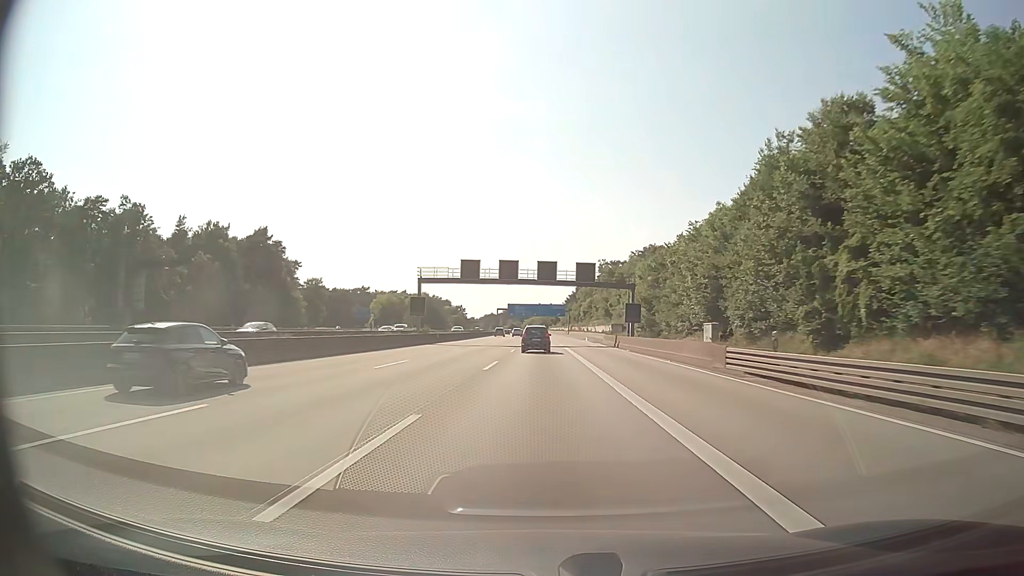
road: motorway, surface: asphalt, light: Day
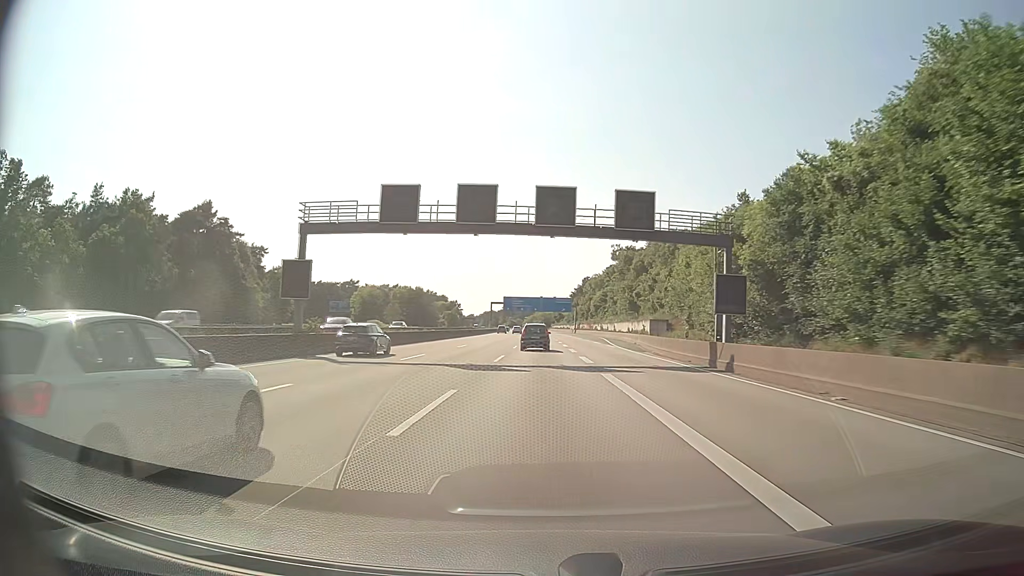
(0.0, +32.2) m; 0°
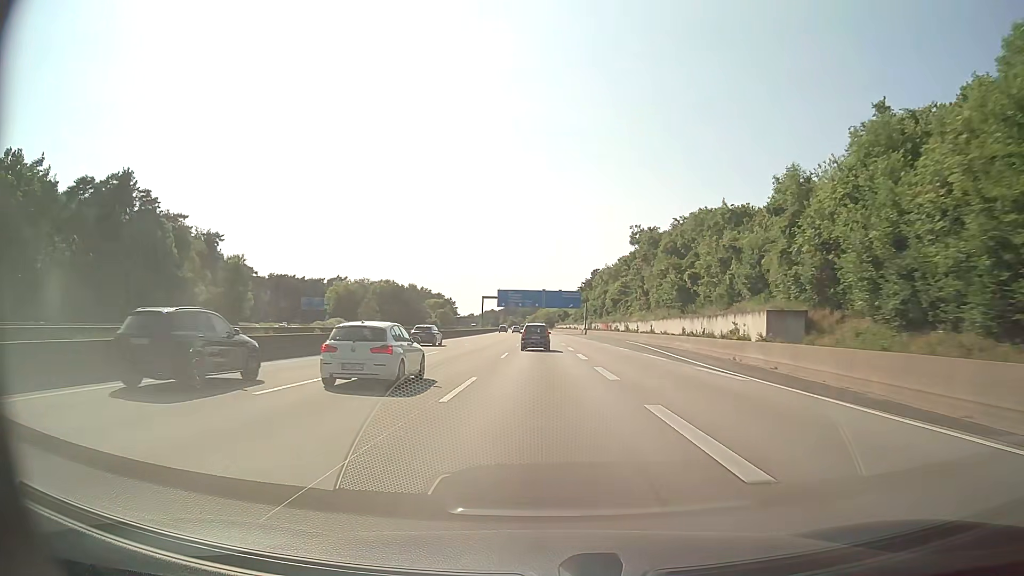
(0.0, +32.2) m; 0°
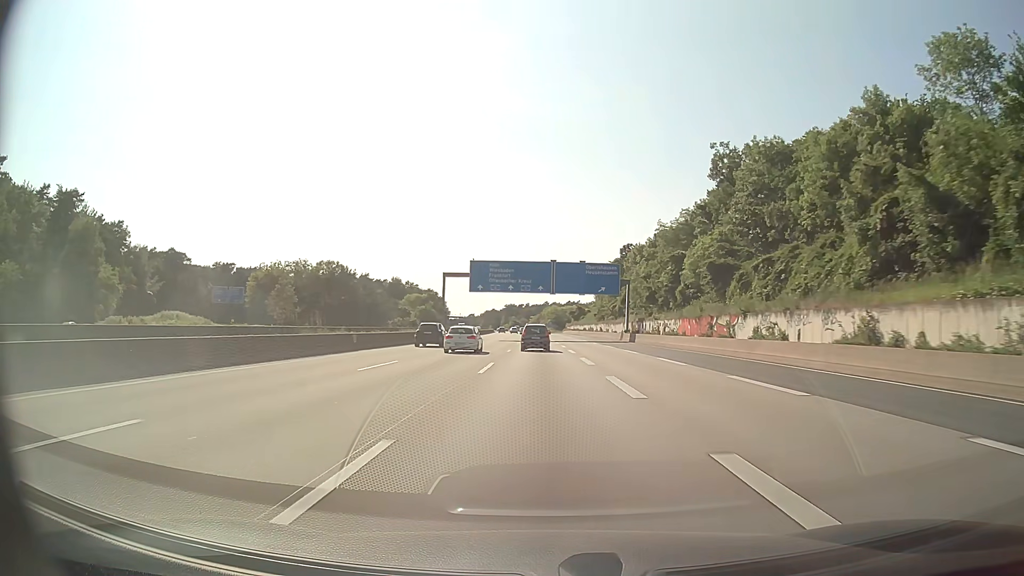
(-0.2, +64.4) m; 0°
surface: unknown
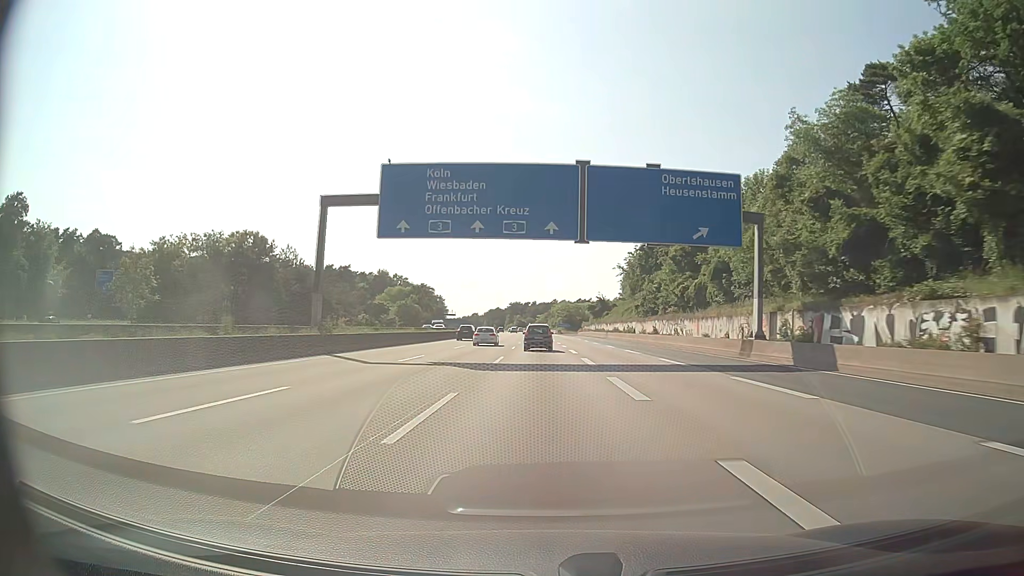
(-0.2, +48.2) m; -1°
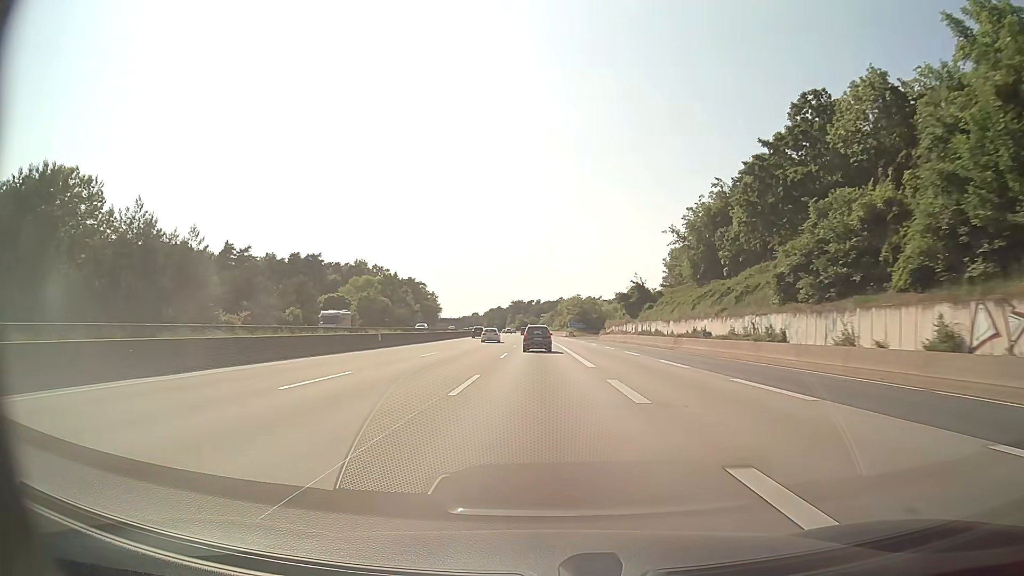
(-0.3, +48.1) m; -1°
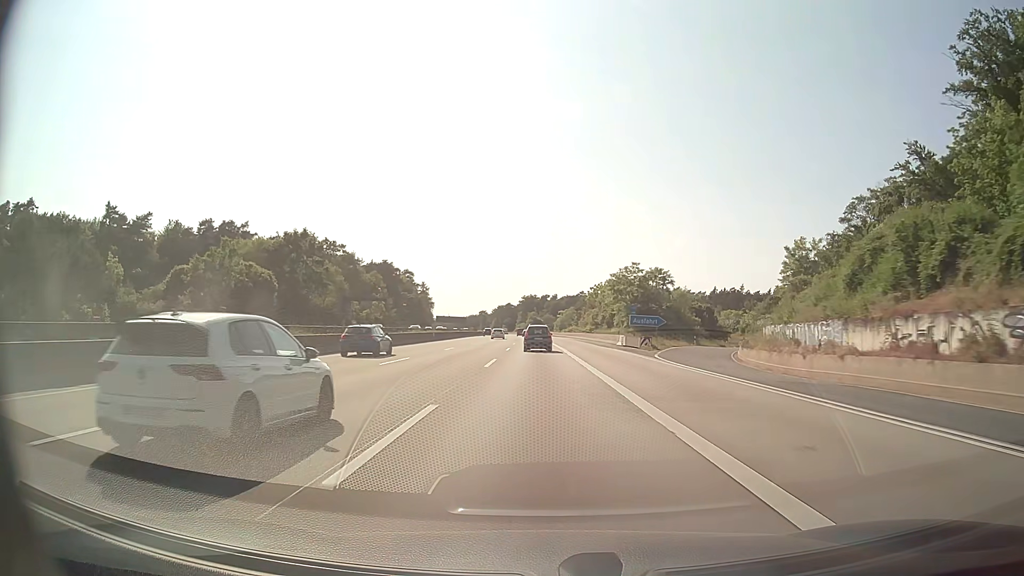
(-0.7, +80.2) m; -1°
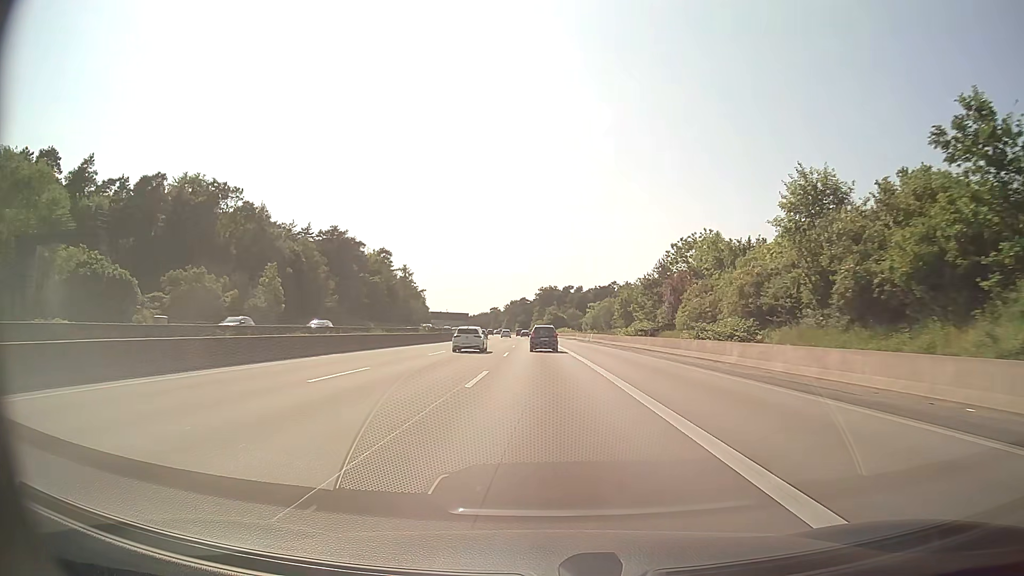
(-1.3, +80.4) m; -2°
(0, +10) (0, +20) (0, +30) (0, +40) (0, +50) (-1, +60) (-1, +70) (-1, +80) (-1, +90) (-2, +100) m
